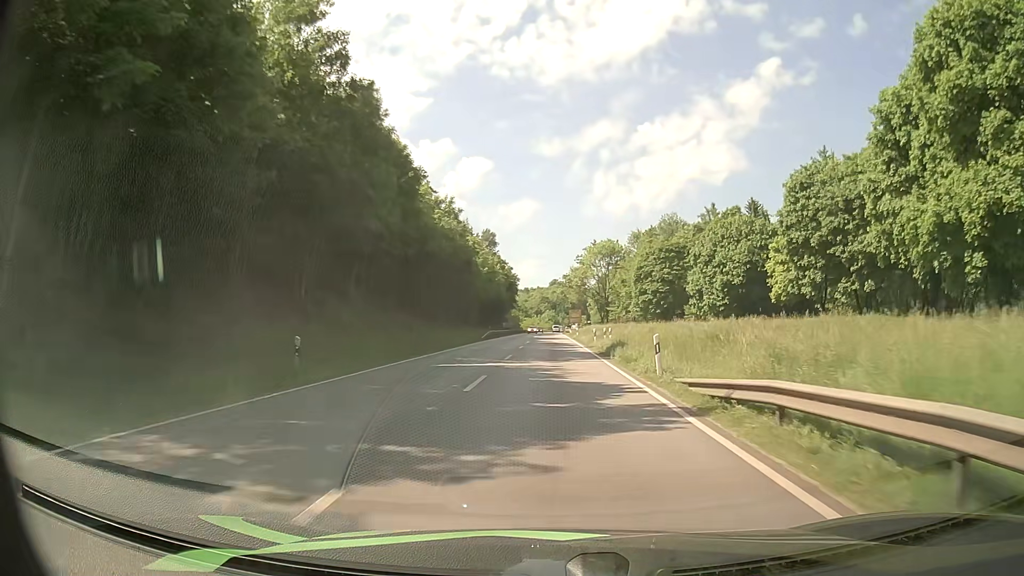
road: primary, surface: asphalt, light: Day
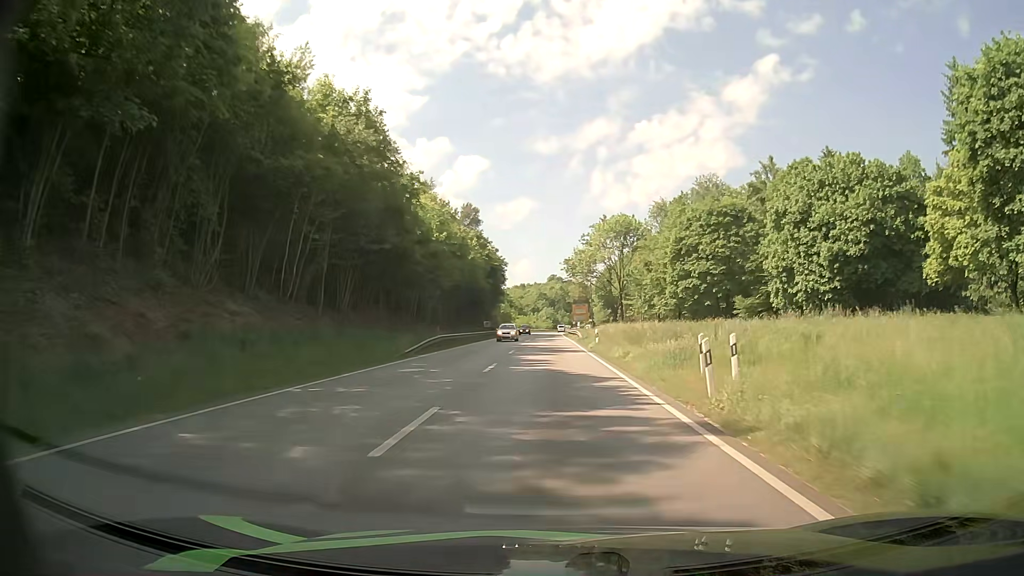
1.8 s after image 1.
(+0.1, +31.1) m; 0°
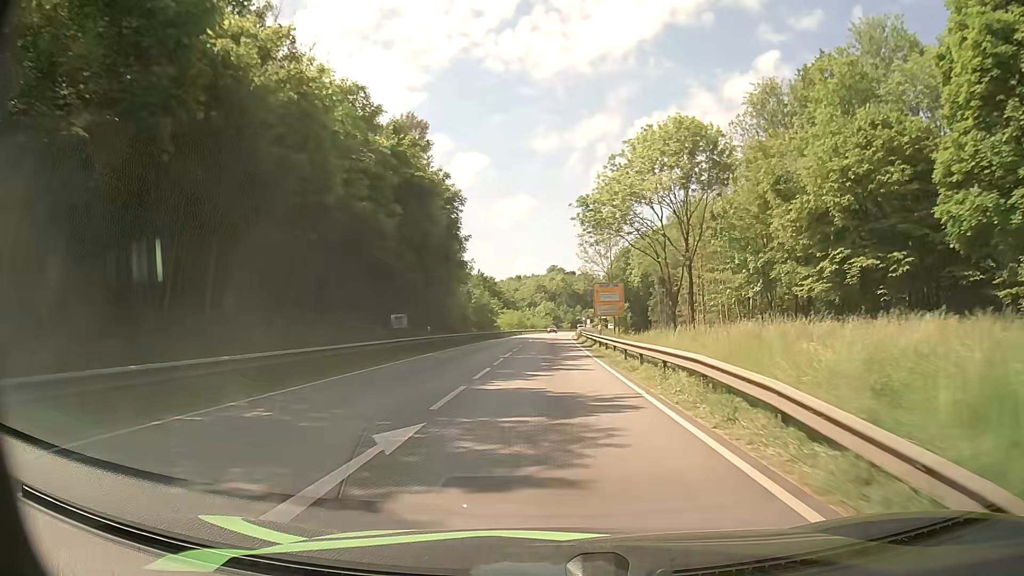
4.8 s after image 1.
(-0.1, +51.1) m; 0°
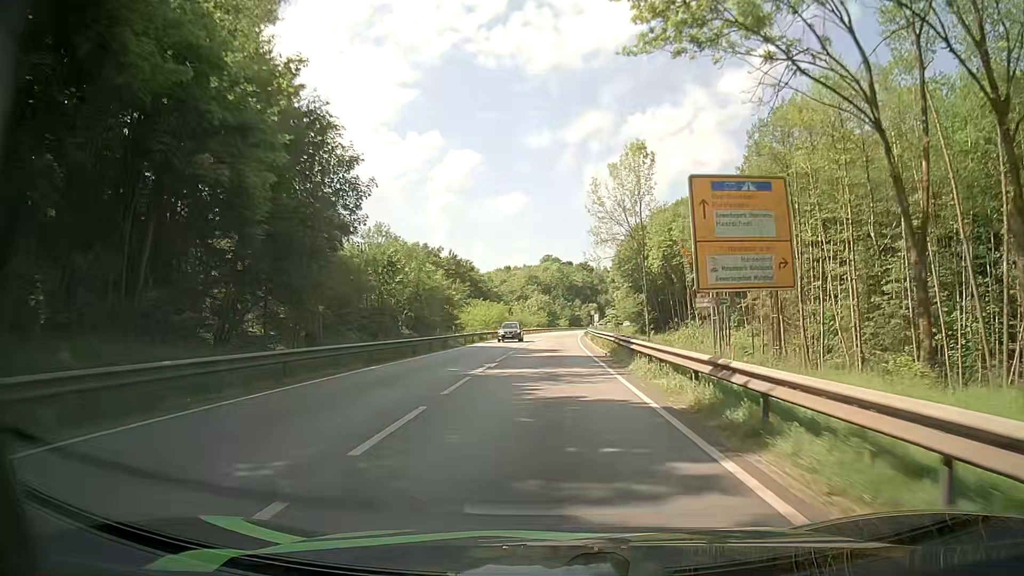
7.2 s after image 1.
(+0.2, +39.9) m; 0°
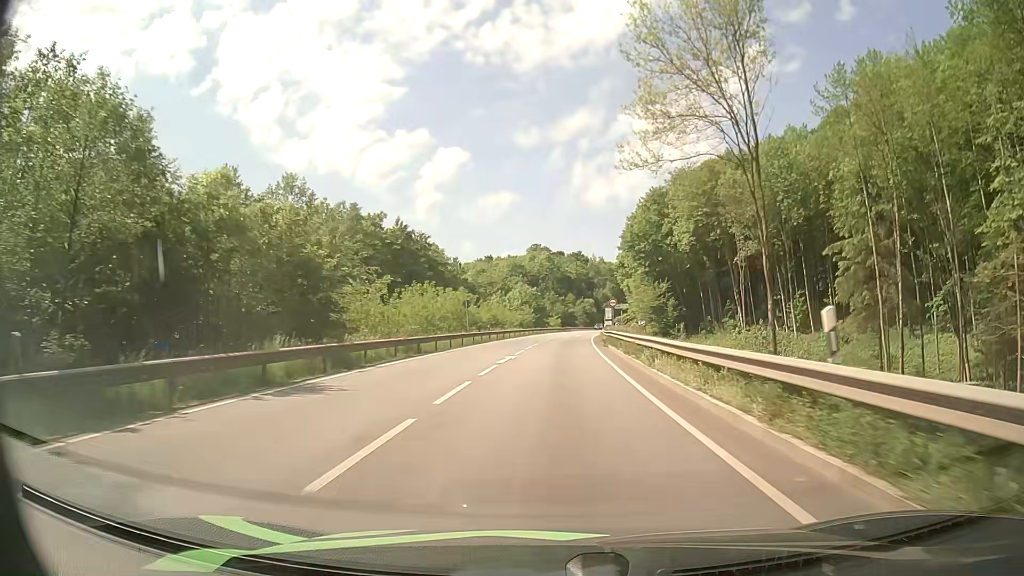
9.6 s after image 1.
(+0.2, +37.7) m; +1°
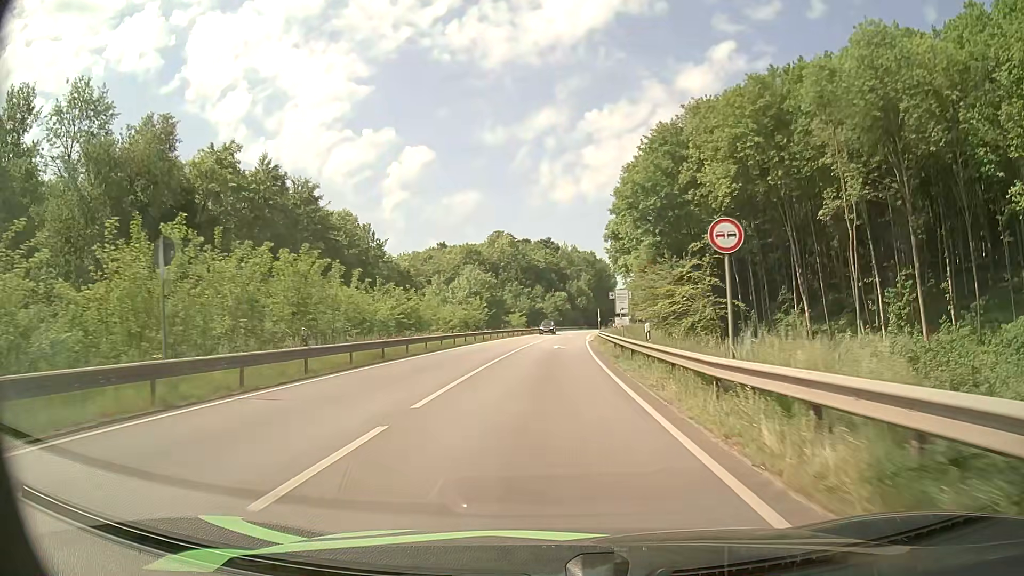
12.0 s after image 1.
(+0.9, +36.4) m; +3°
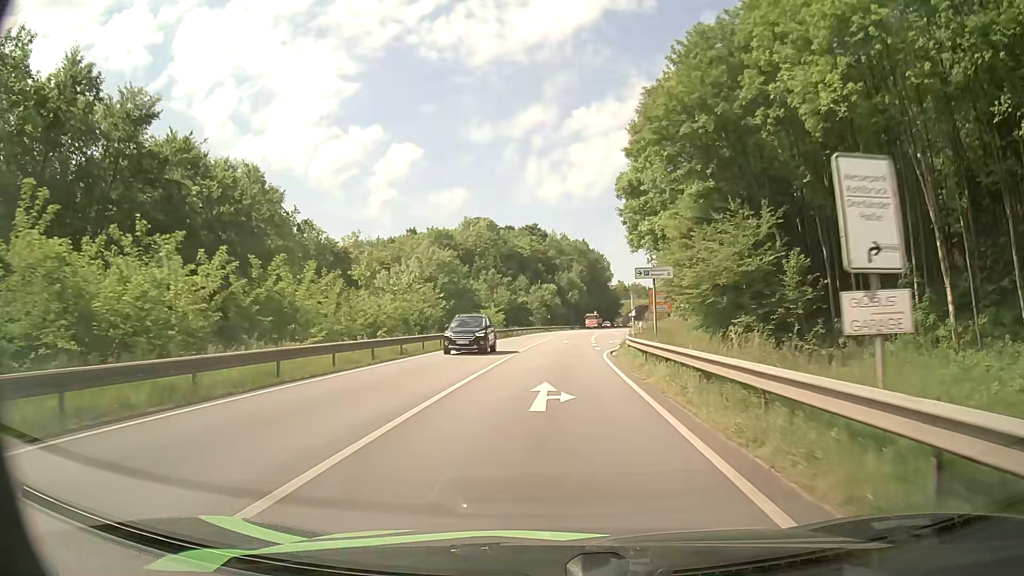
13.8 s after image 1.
(+0.2, +26.3) m; +1°
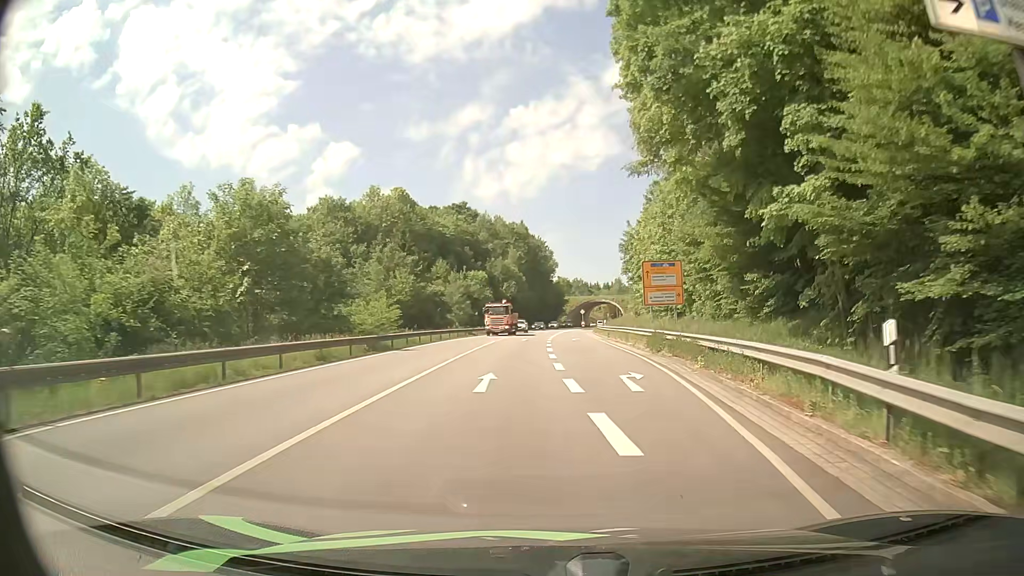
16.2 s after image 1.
(+1.0, +32.0) m; +5°
(0, +10) (+1, +20) (+2, +30) (+2, +40) (+2, +50) (+2, +60) (+3, +70) (+3, +80) (+4, +90) (+7, +99) m
